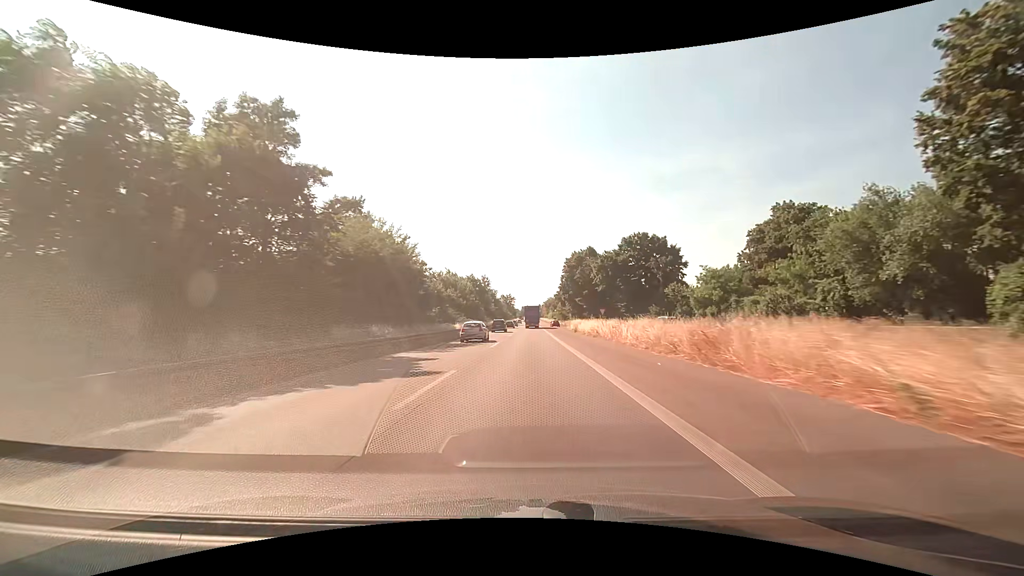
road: trunk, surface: asphalt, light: Day
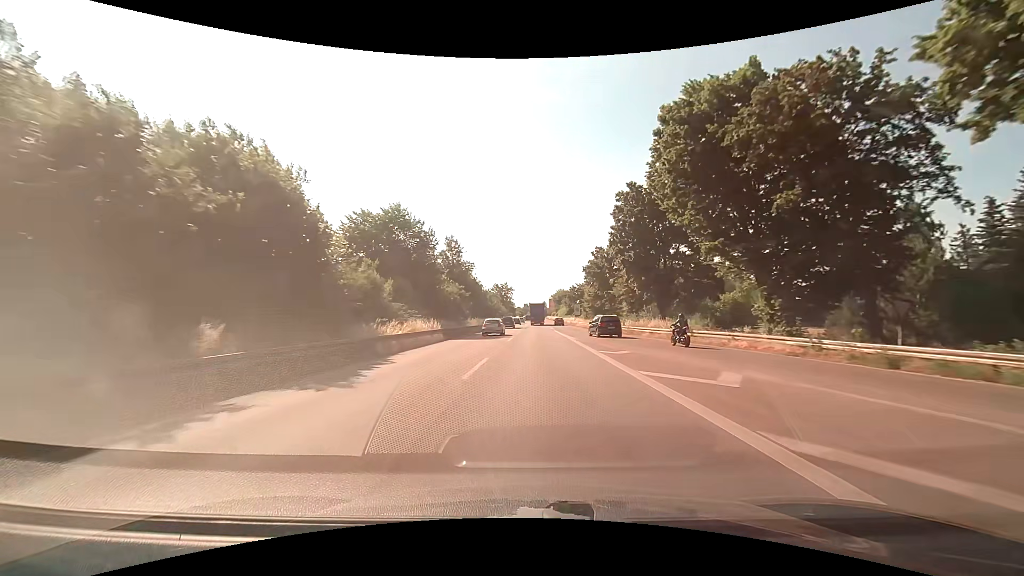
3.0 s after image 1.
(0.0, +69.9) m; 0°
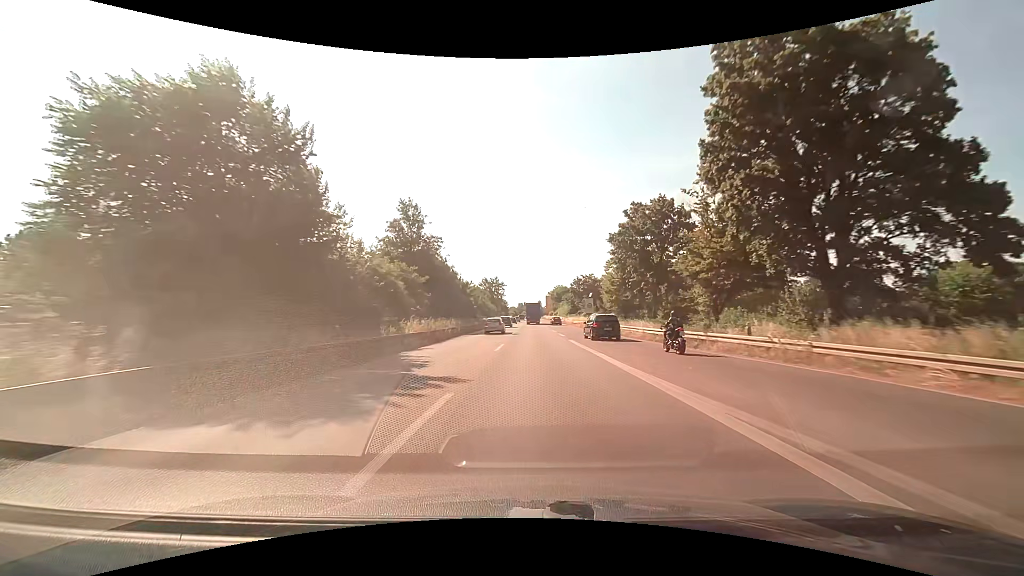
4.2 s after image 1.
(+0.2, +26.5) m; +1°
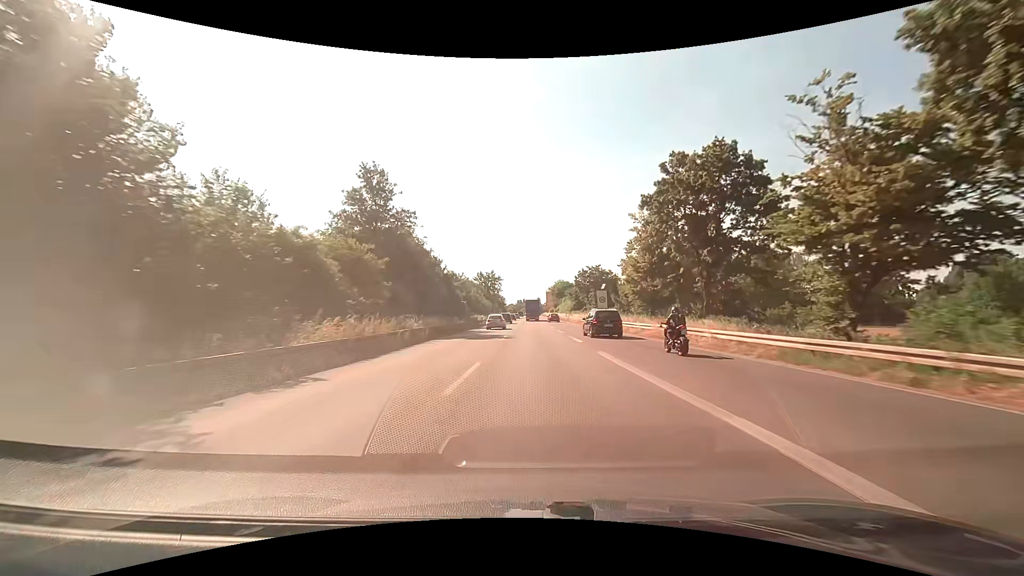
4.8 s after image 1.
(0.0, +12.6) m; 0°
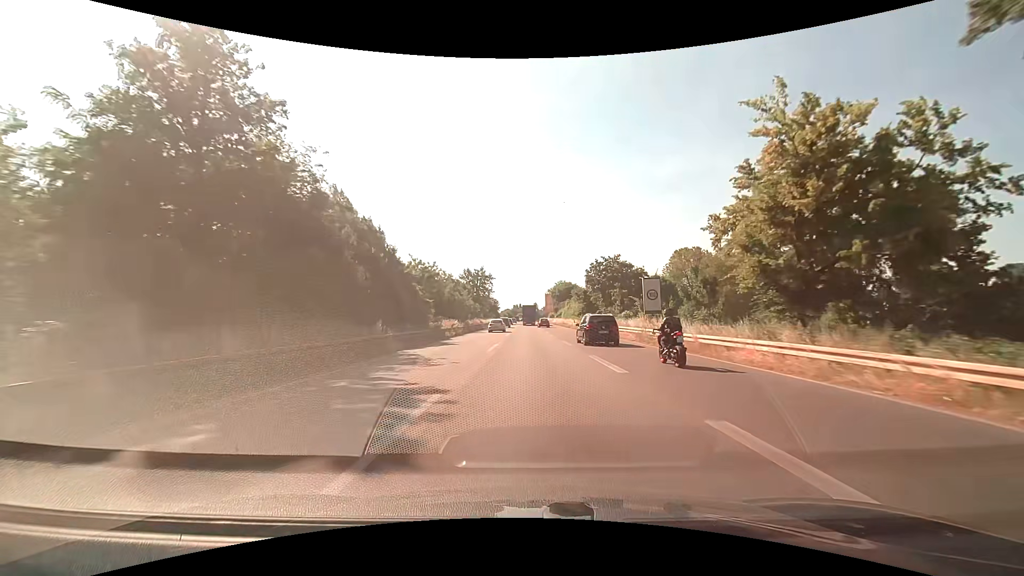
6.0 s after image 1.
(+0.1, +23.6) m; +1°
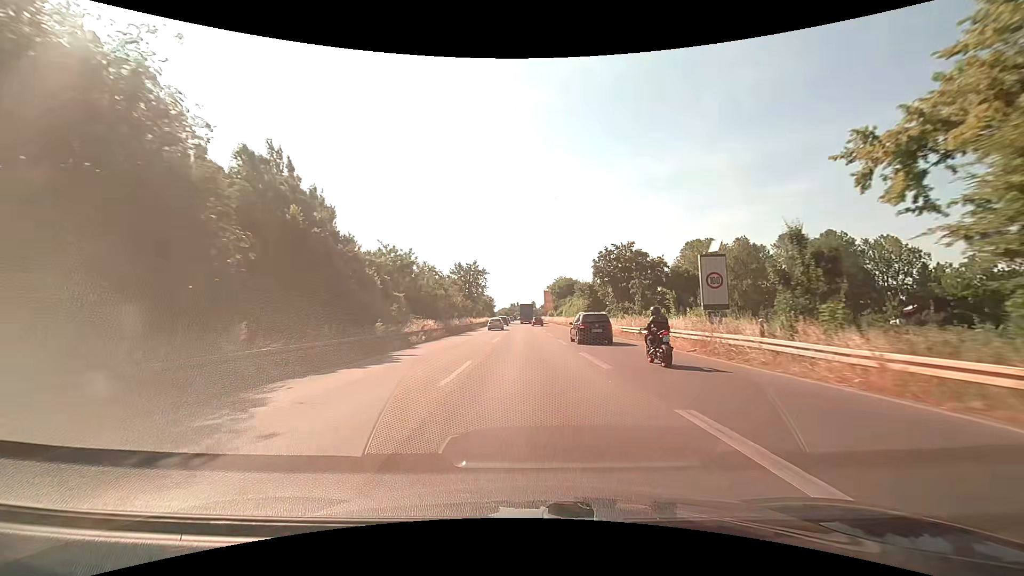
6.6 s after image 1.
(-0.1, +11.2) m; 0°
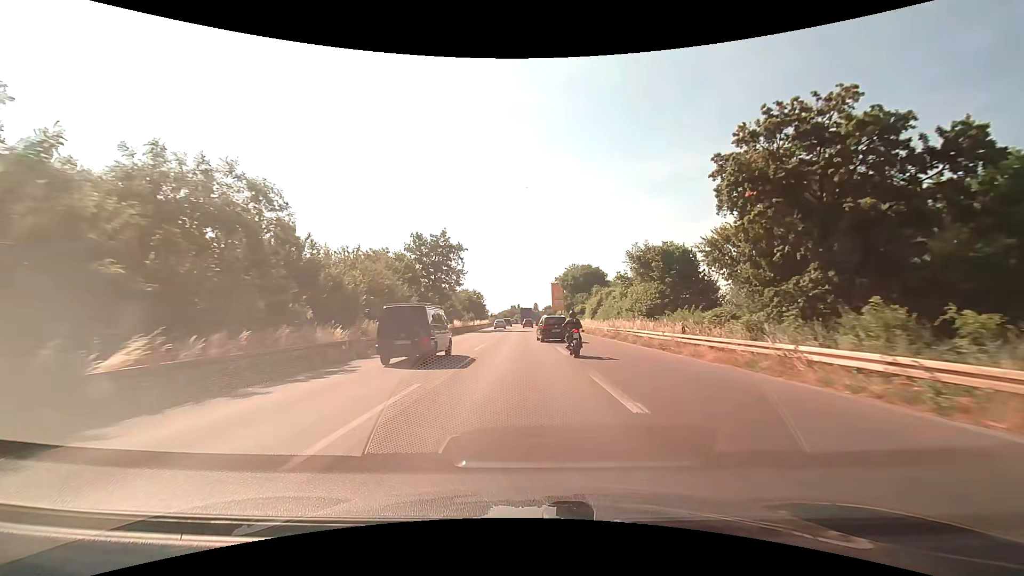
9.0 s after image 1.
(-0.1, +41.9) m; 0°
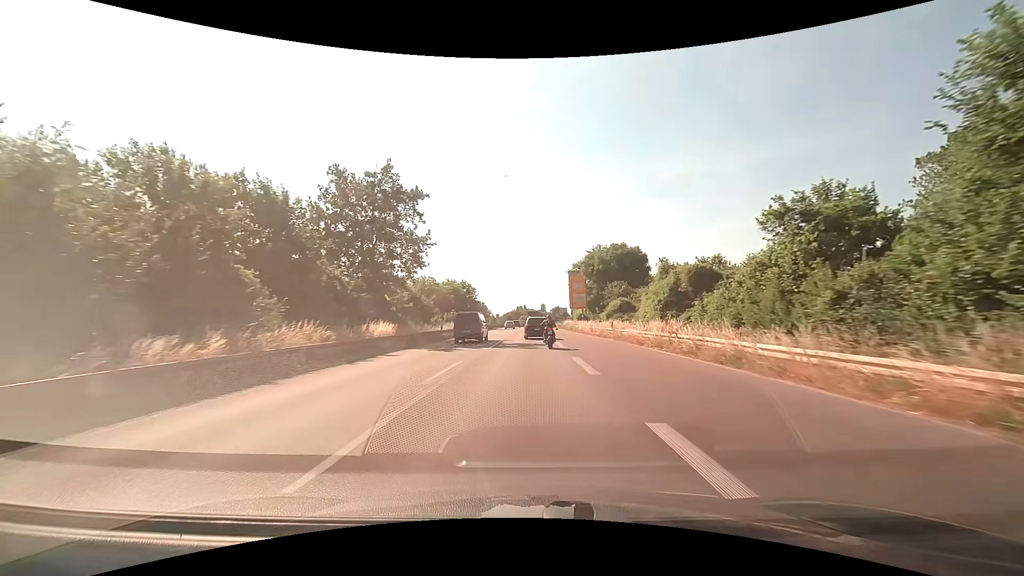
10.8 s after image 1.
(-0.2, +30.8) m; -1°
(0, +10) (0, +20) (0, +30) (0, +40) (0, +50) (0, +60) (0, +70) (0, +80) (0, +90) (0, +100) m
